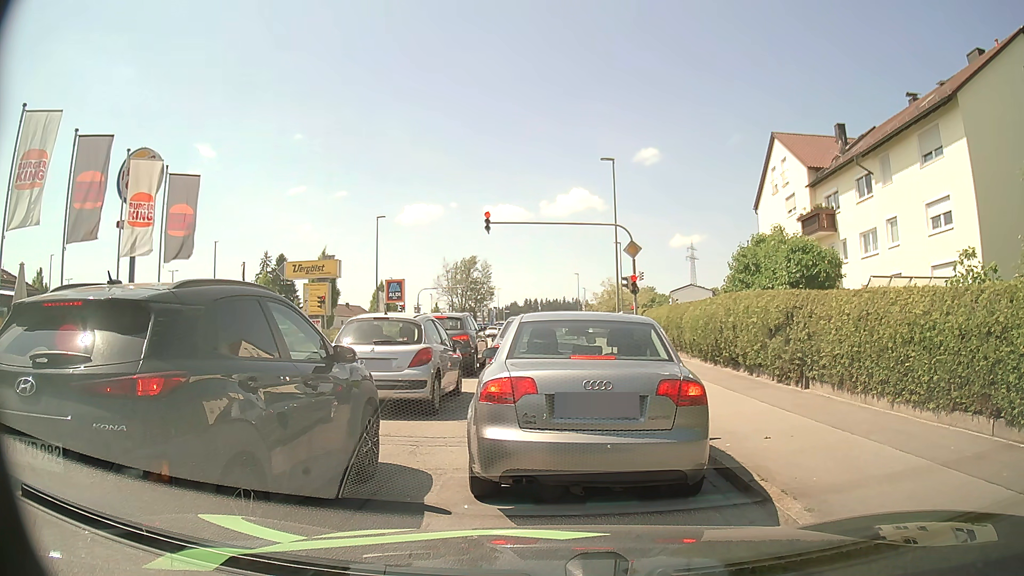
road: tertiary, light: Day
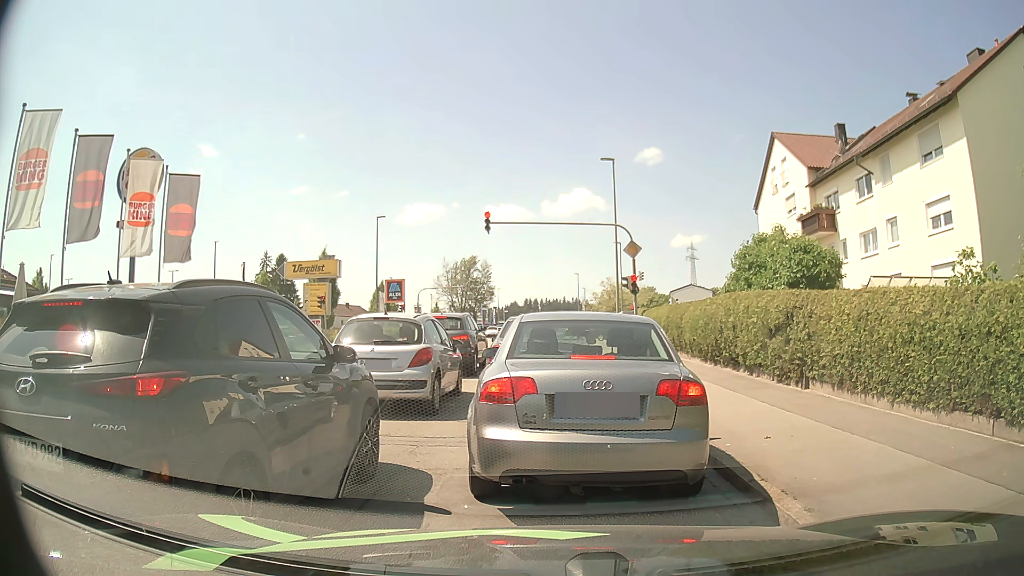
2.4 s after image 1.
(0.0, 0.0) m; 0°
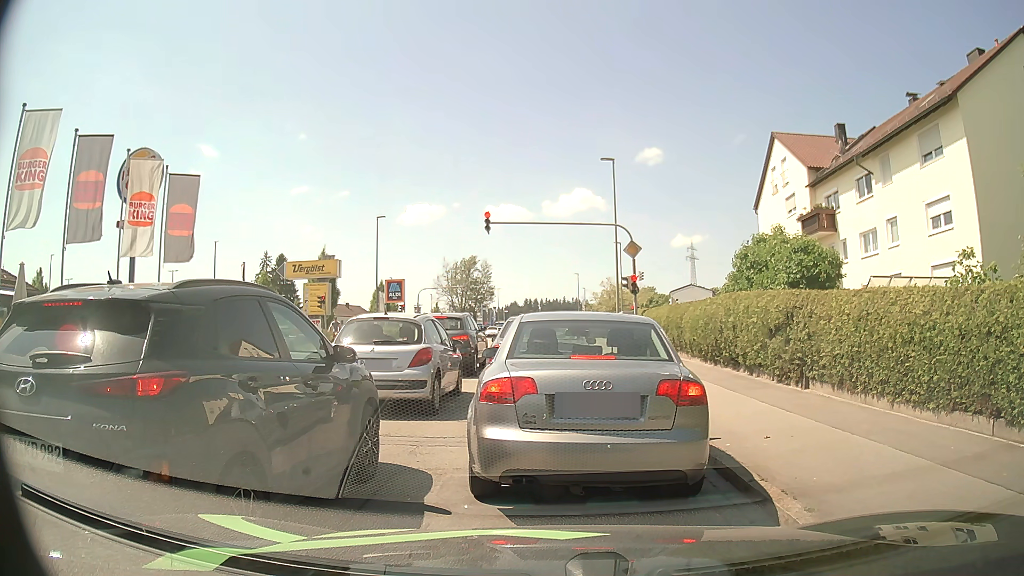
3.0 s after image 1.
(0.0, 0.0) m; 0°
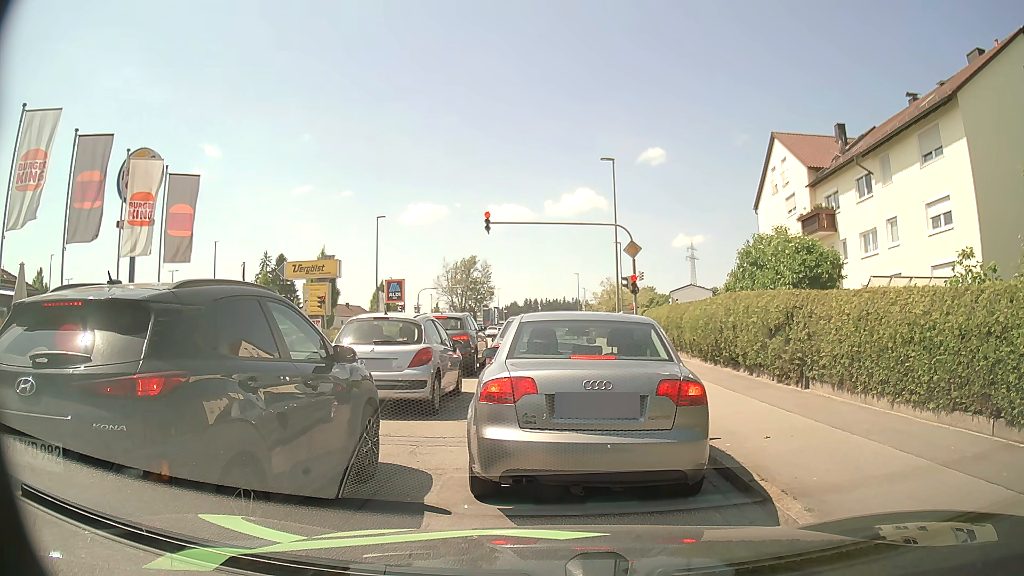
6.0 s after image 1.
(0.0, 0.0) m; 0°
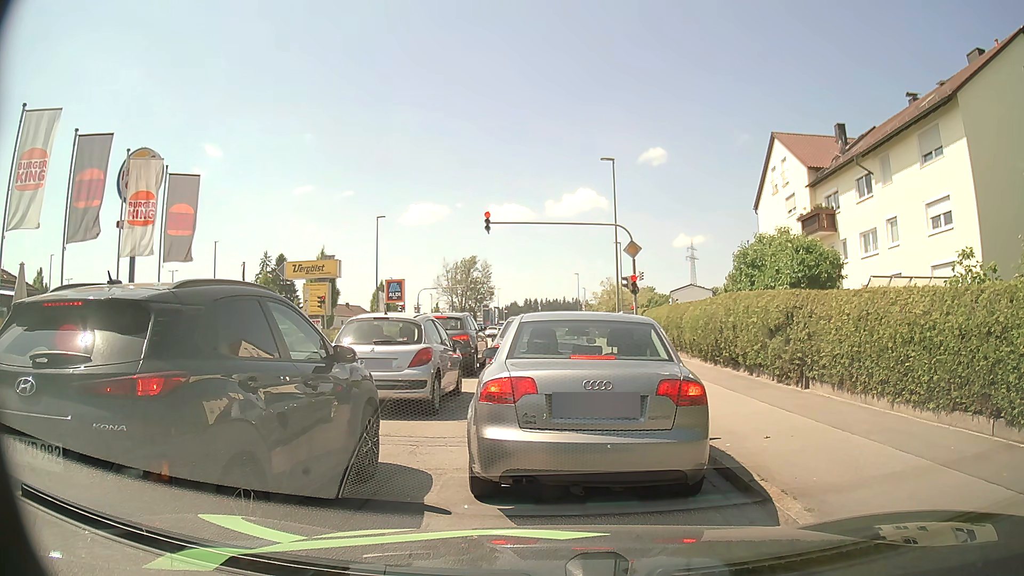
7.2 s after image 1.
(0.0, 0.0) m; 0°
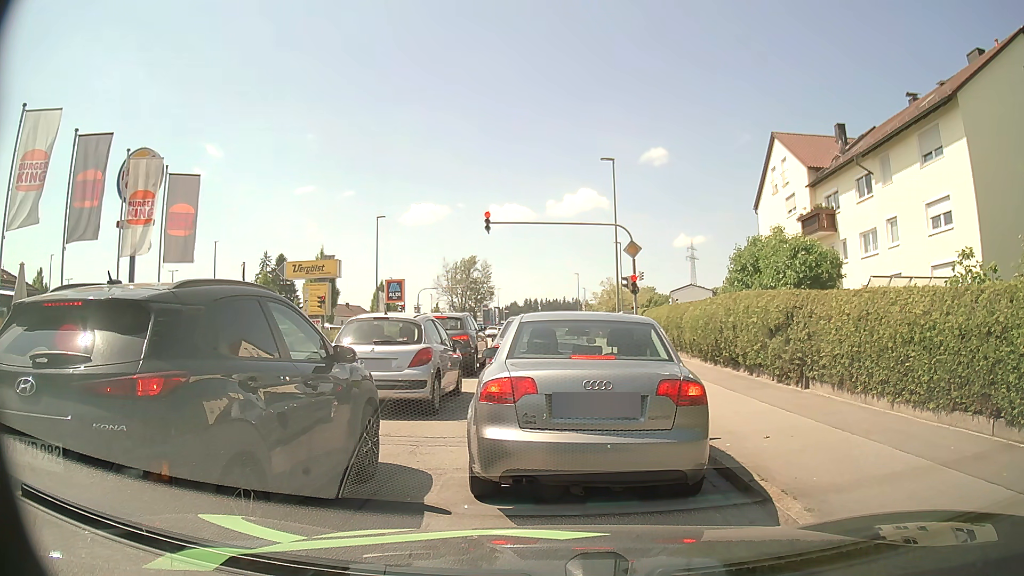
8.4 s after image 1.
(0.0, 0.0) m; 0°
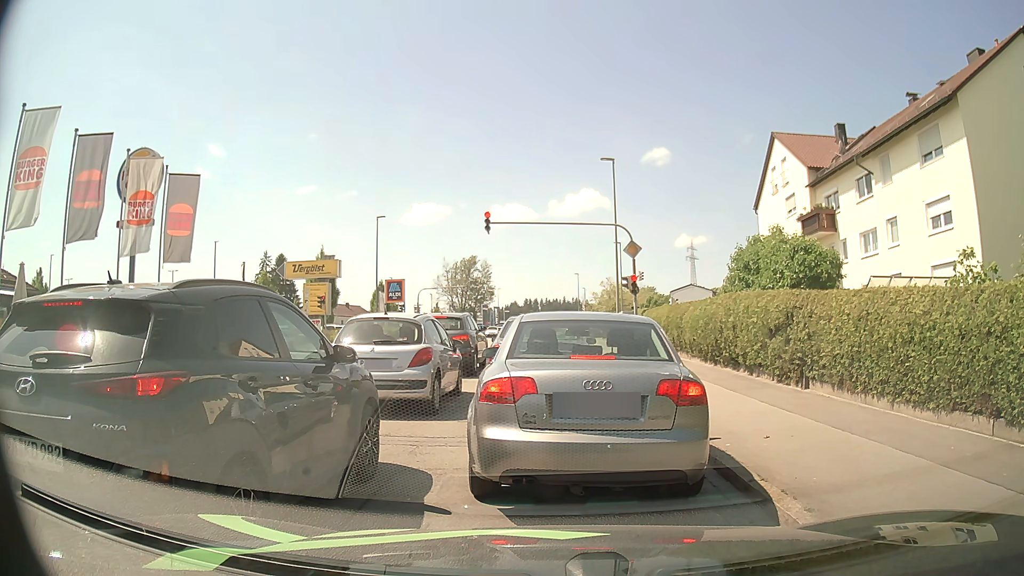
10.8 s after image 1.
(0.0, 0.0) m; 0°
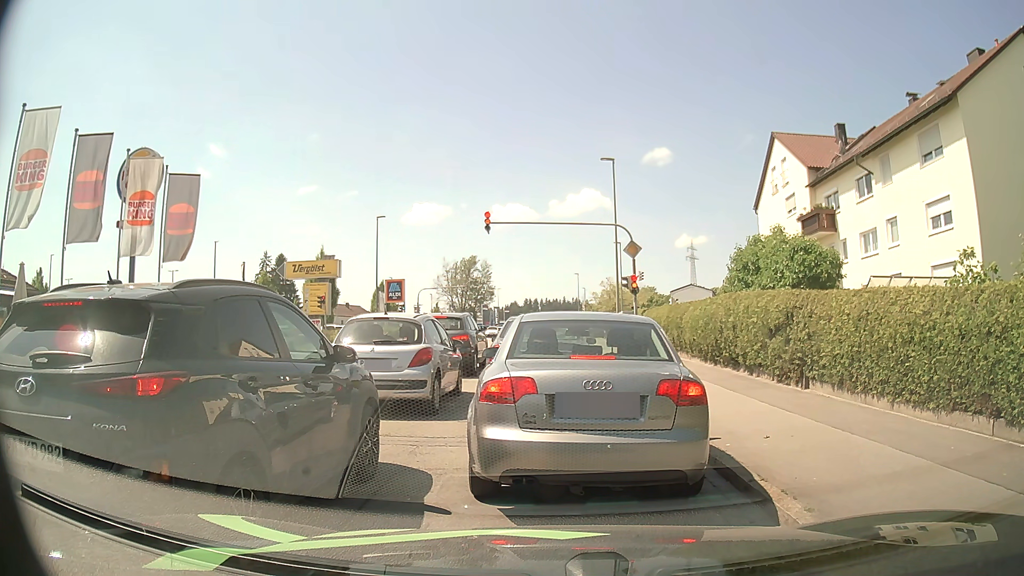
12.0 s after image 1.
(0.0, 0.0) m; 0°
